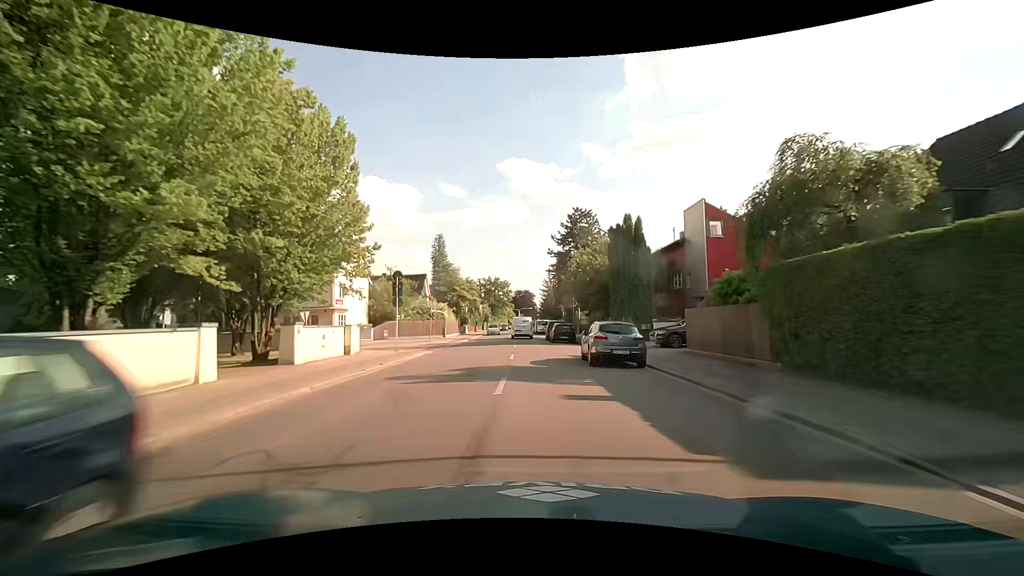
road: secondary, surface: asphalt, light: Day
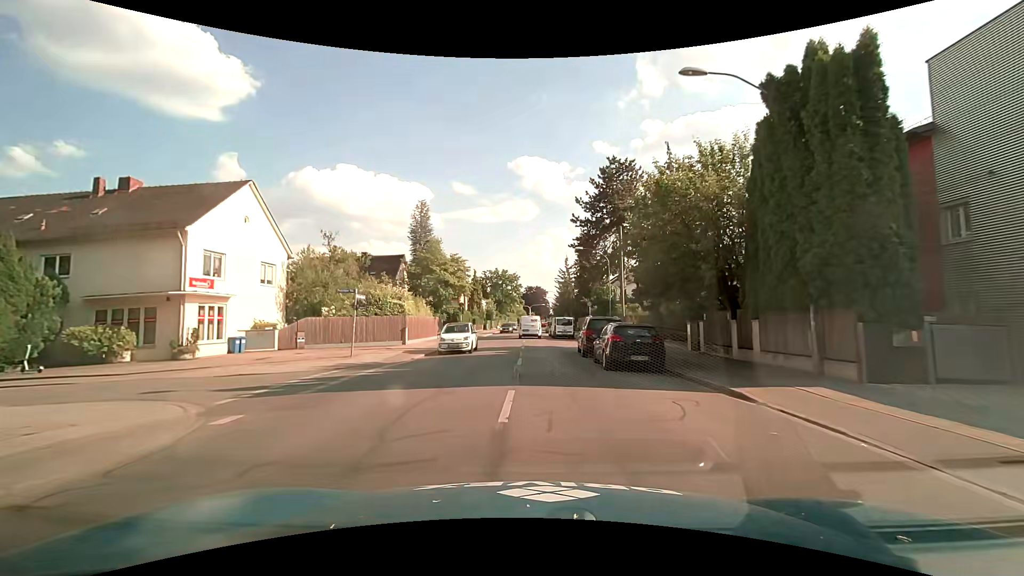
(-0.4, +21.4) m; -2°
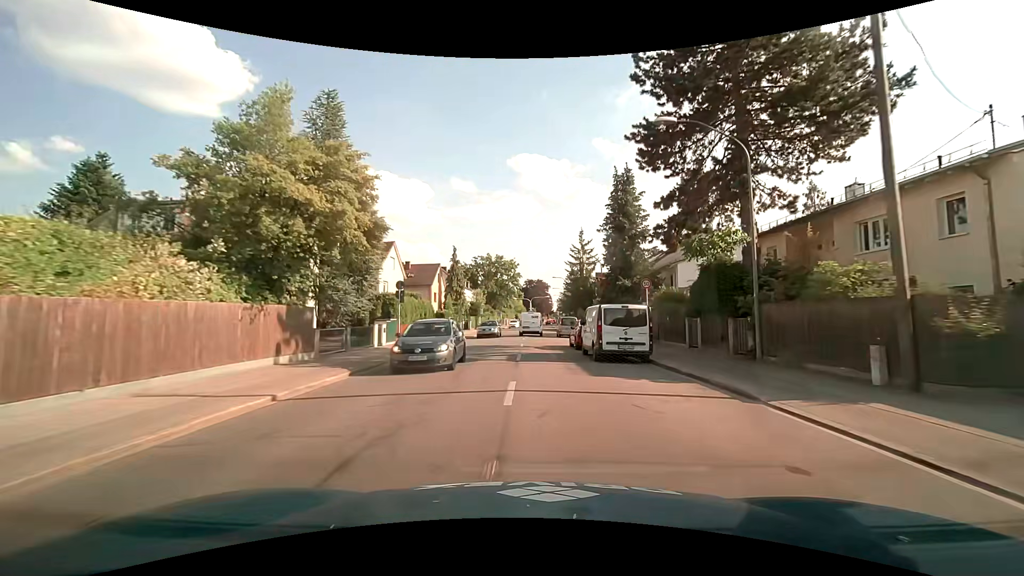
(+0.1, +28.0) m; +1°
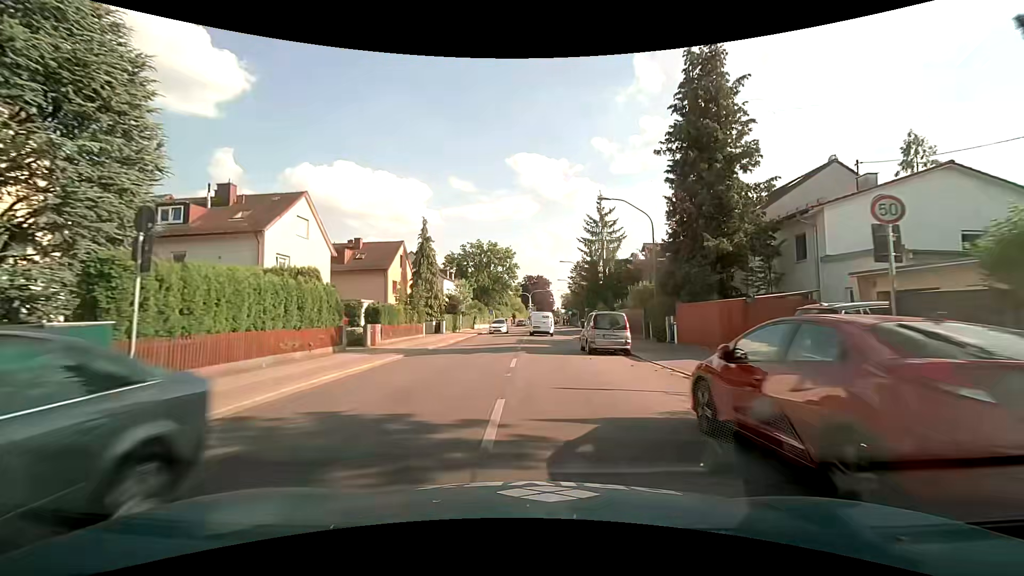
(-0.1, +20.3) m; 0°
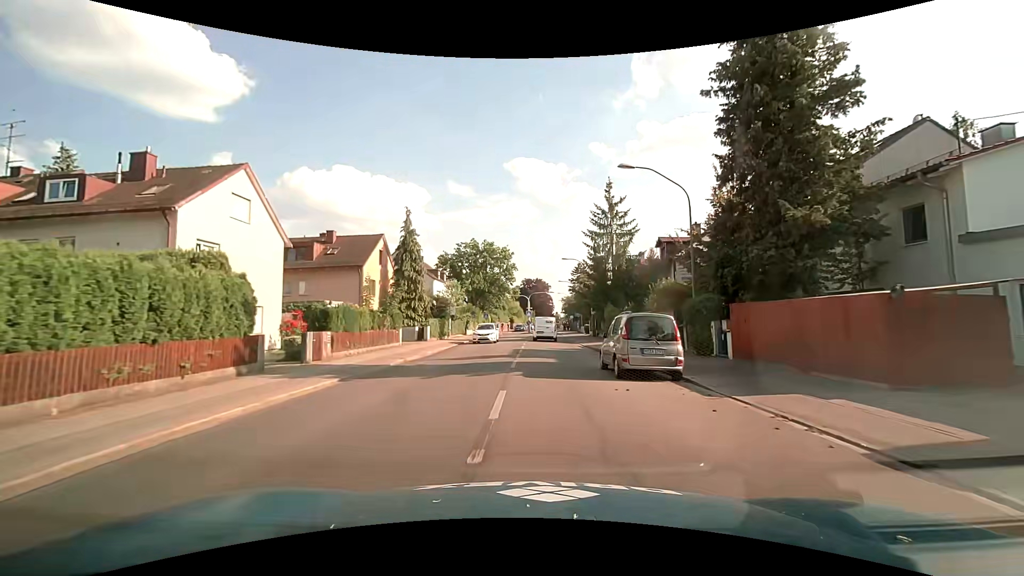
(0.0, +6.7) m; 0°
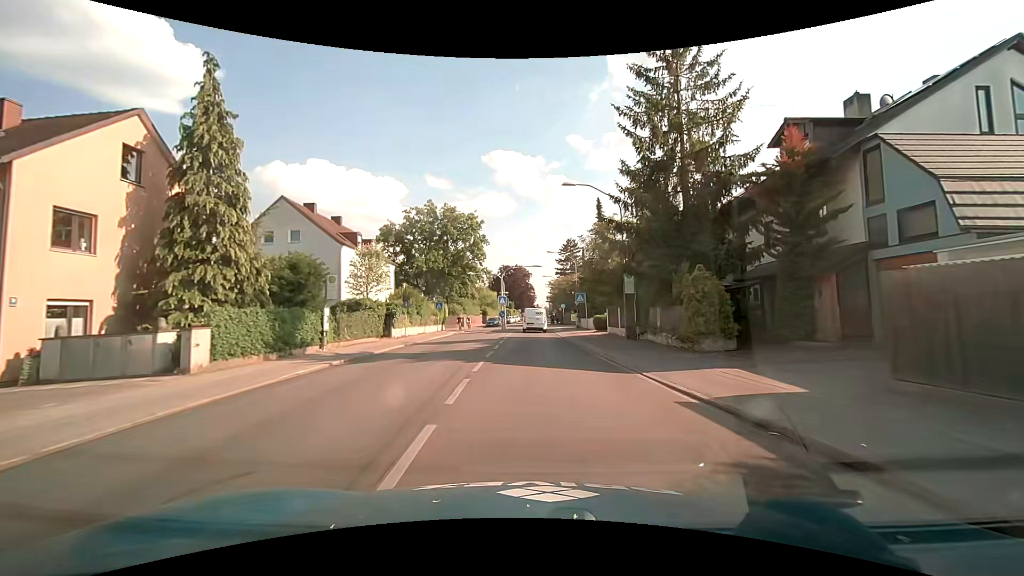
(+0.5, +25.8) m; +2°
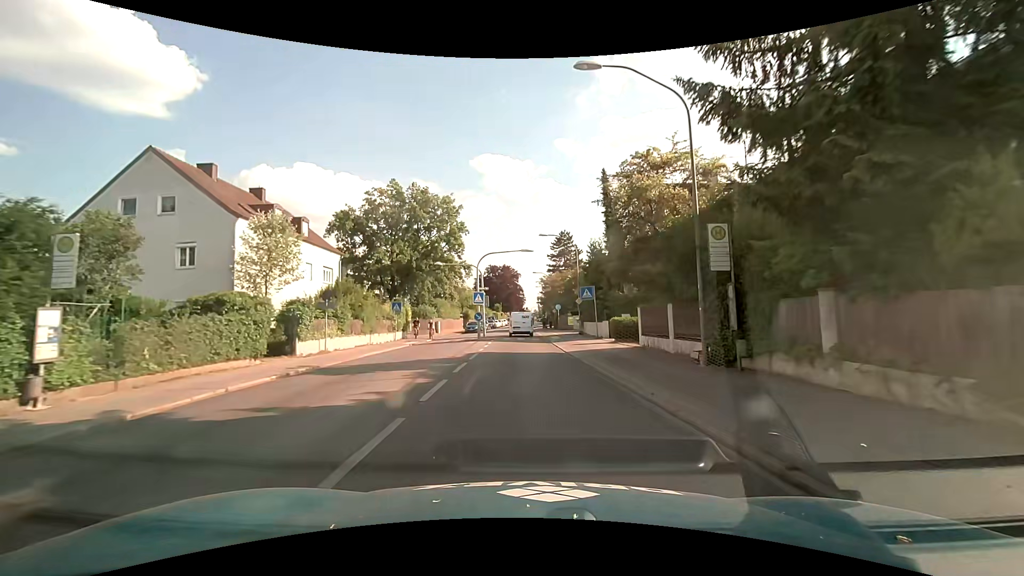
(+0.2, +12.6) m; +1°
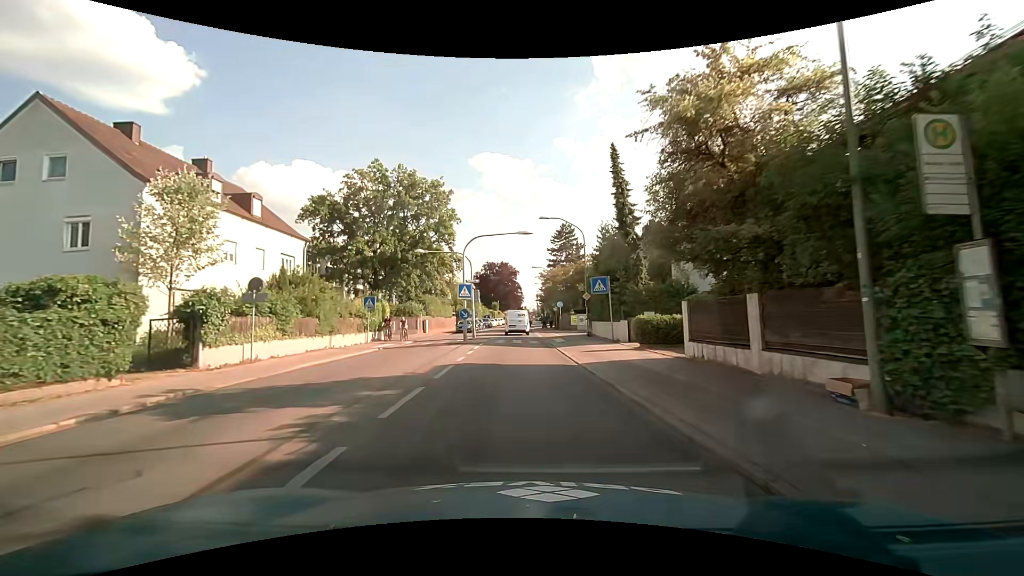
(0.0, +6.3) m; 0°
(0, +10) (-1, +20) (-1, +30) (-1, +40) (-2, +50) (-2, +60) (-2, +70) (-2, +80) (-1, +90) (-1, +100) m
